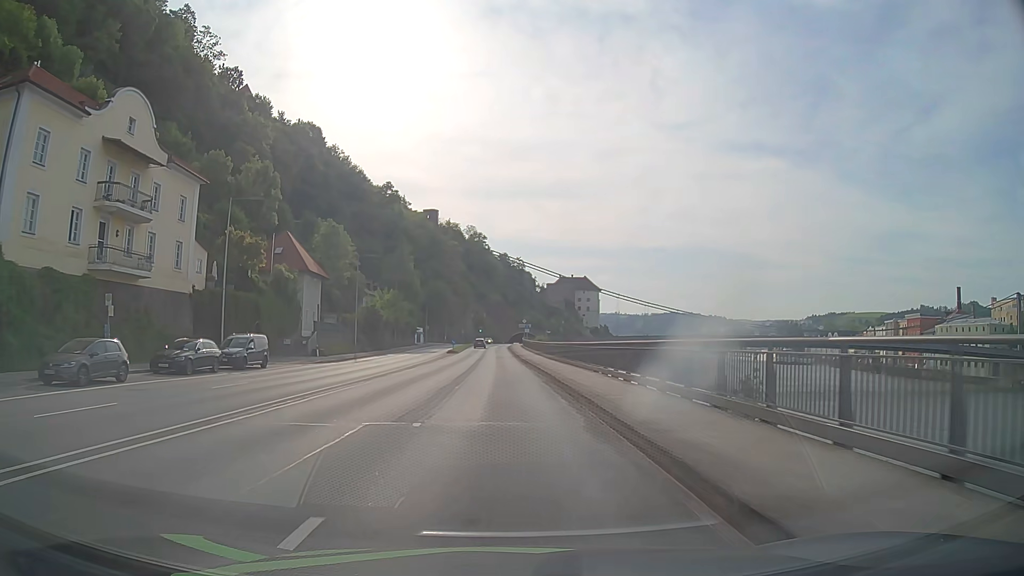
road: primary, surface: asphalt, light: Day
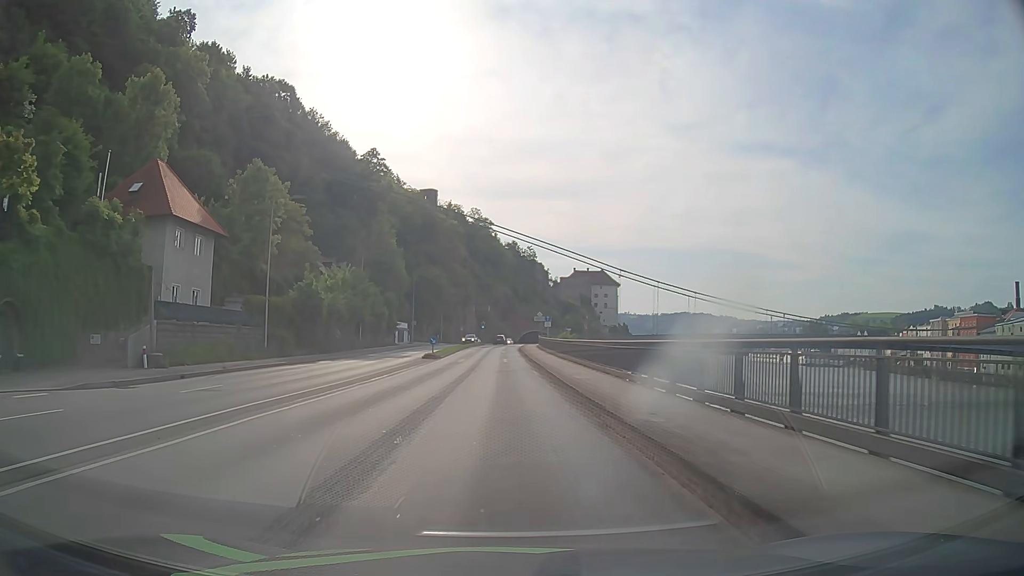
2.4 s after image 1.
(-0.2, +29.2) m; -1°
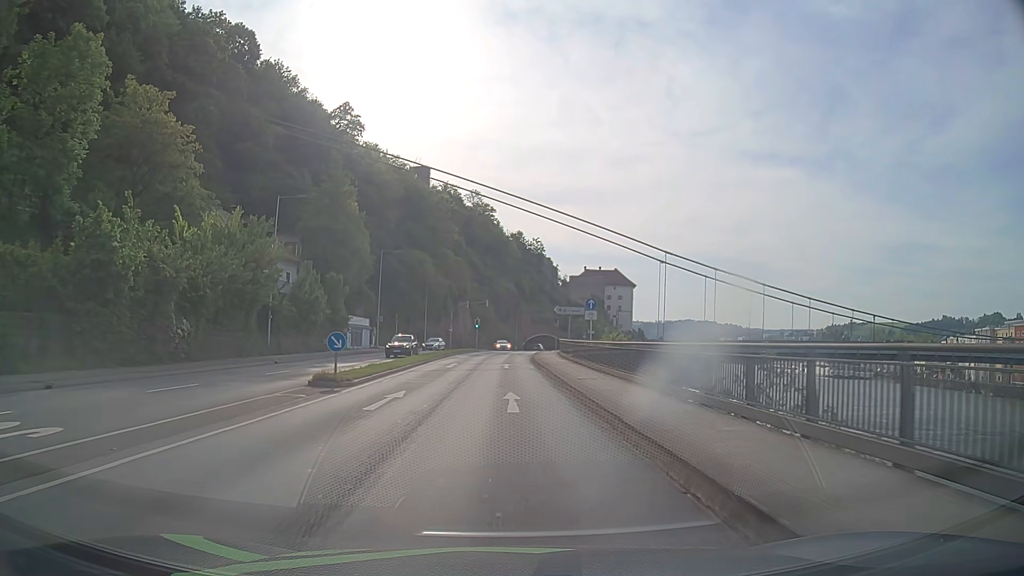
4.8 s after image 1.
(-0.1, +28.9) m; 0°
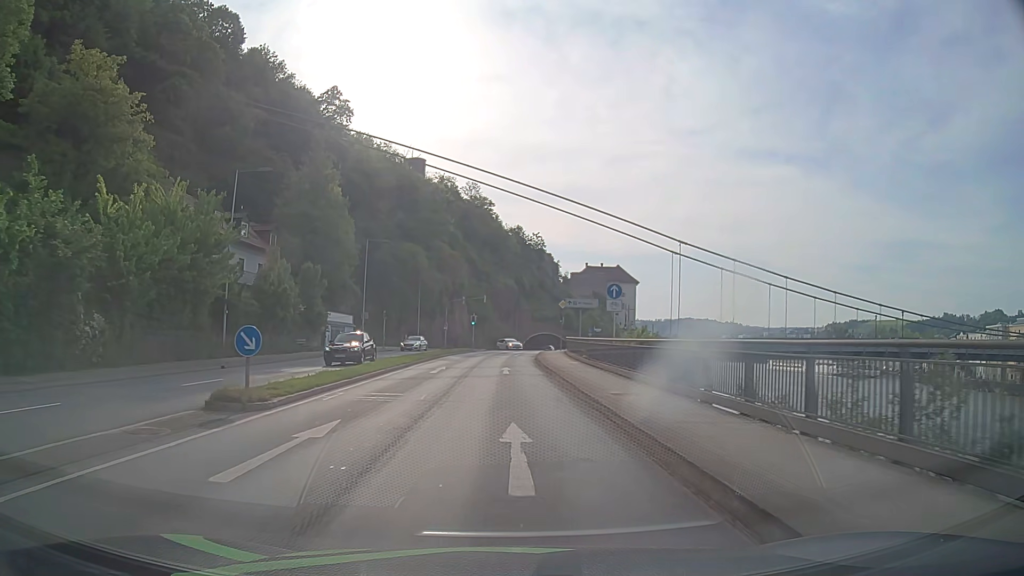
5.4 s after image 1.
(0.0, +7.1) m; 0°
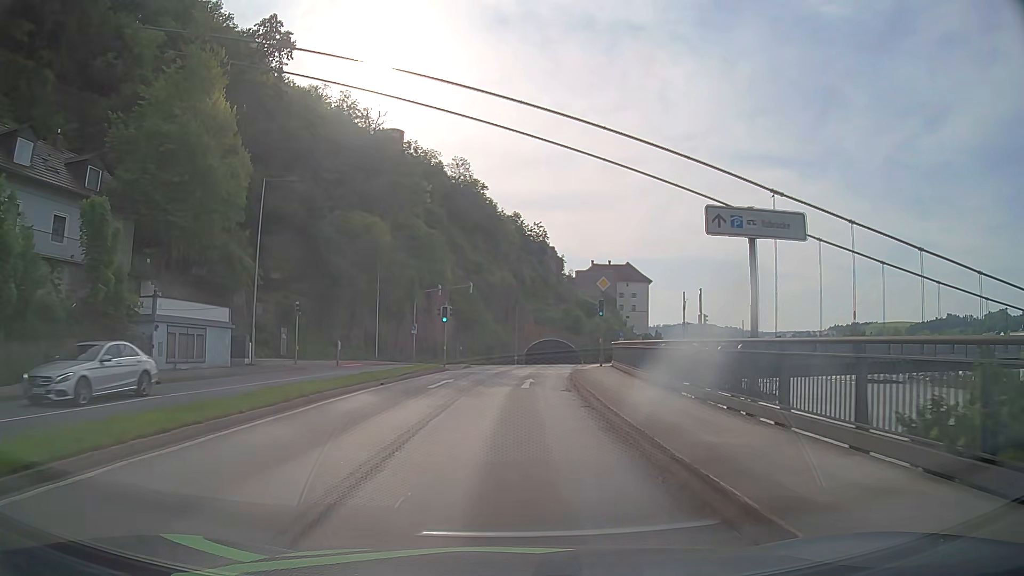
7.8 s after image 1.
(0.0, +27.5) m; 0°
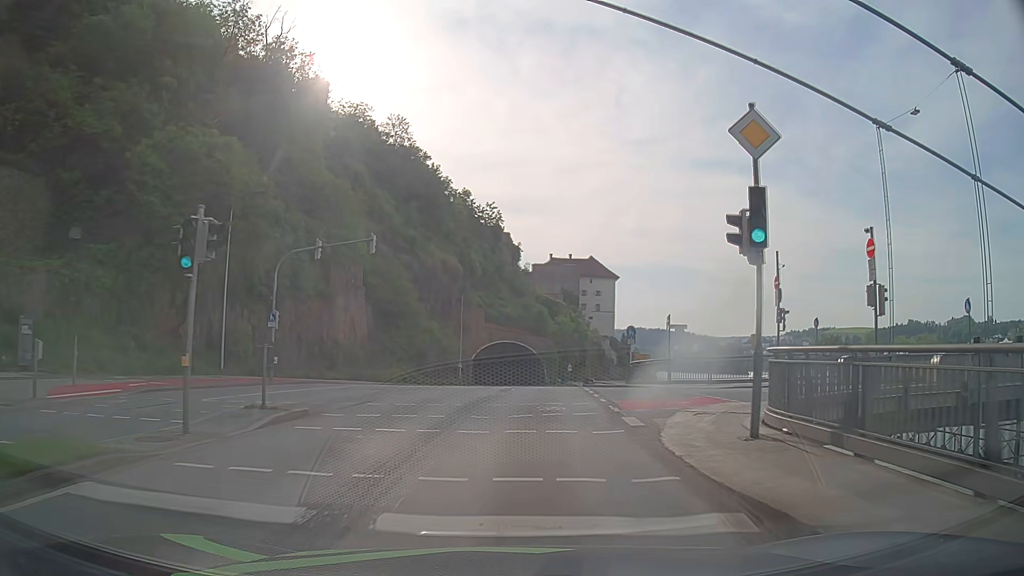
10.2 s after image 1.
(+0.9, +26.4) m; +4°
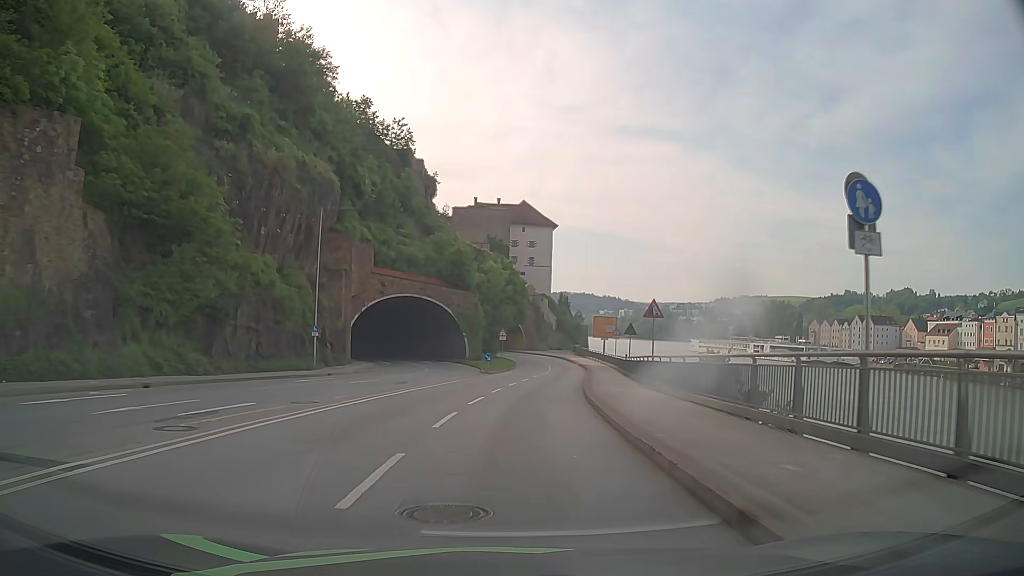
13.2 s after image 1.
(+2.0, +32.8) m; +6°
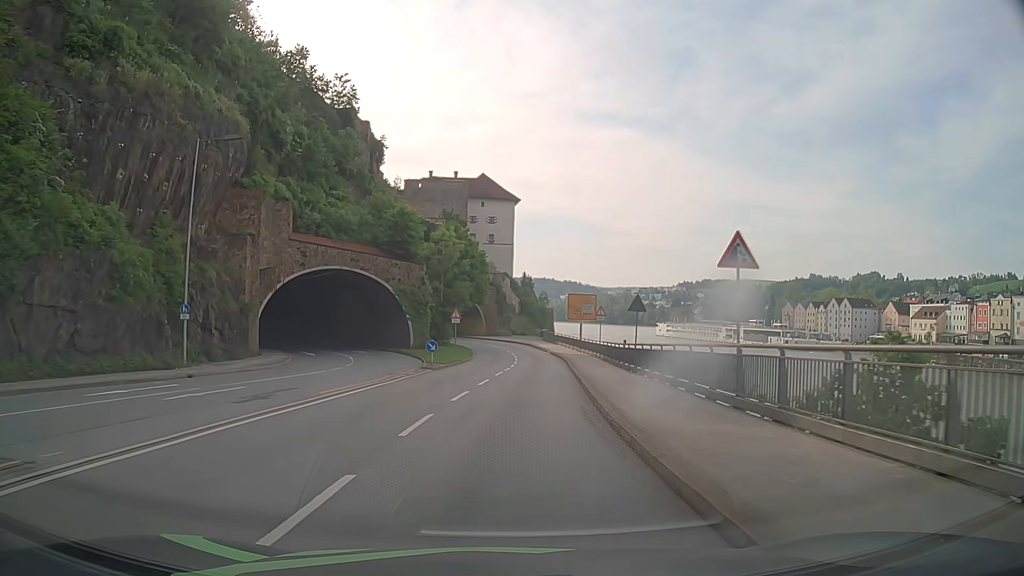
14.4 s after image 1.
(+0.6, +13.5) m; +4°
(0, +10) (+1, +20) (+1, +30) (+2, +40) (+2, +50) (+2, +60) (+1, +70) (-2, +80) (-6, +89) (-11, +97) m
